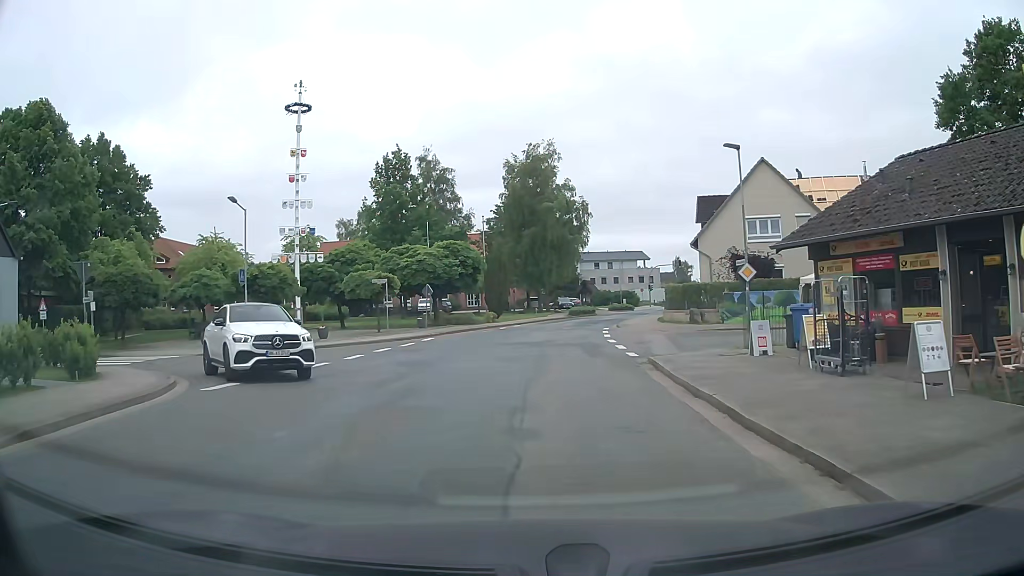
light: Day
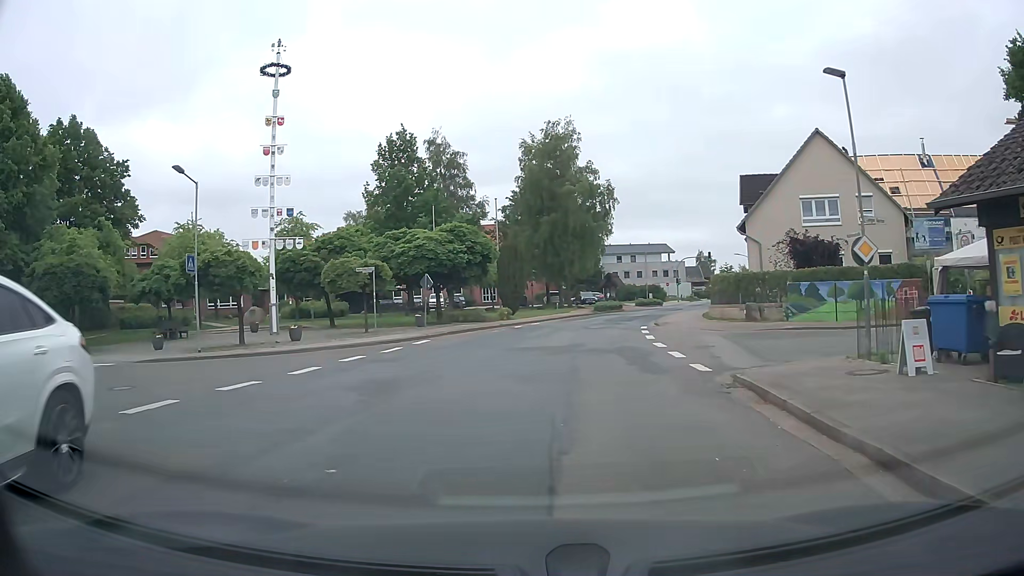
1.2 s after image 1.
(-0.2, +6.5) m; -2°
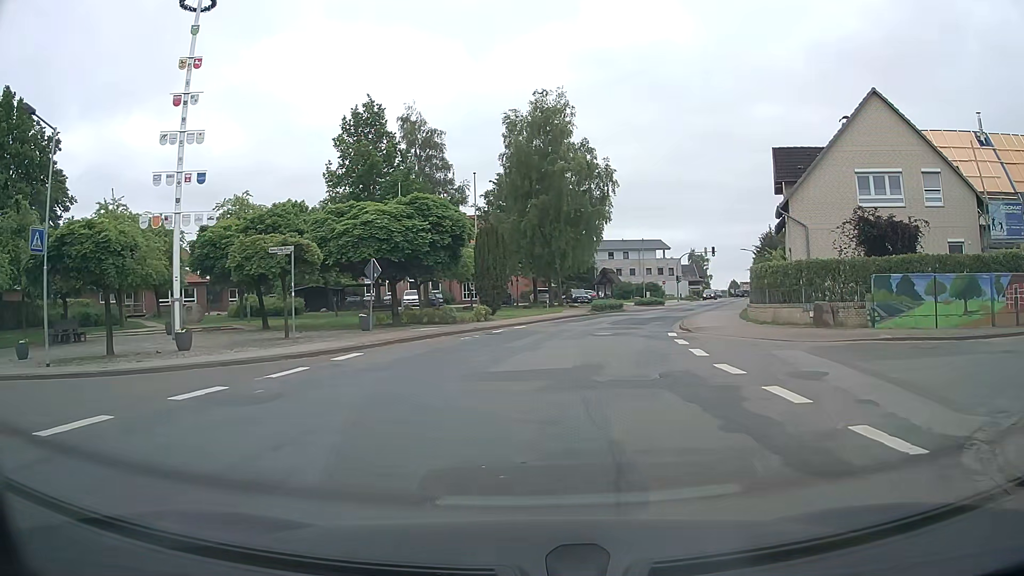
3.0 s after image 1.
(-0.2, +8.3) m; +2°
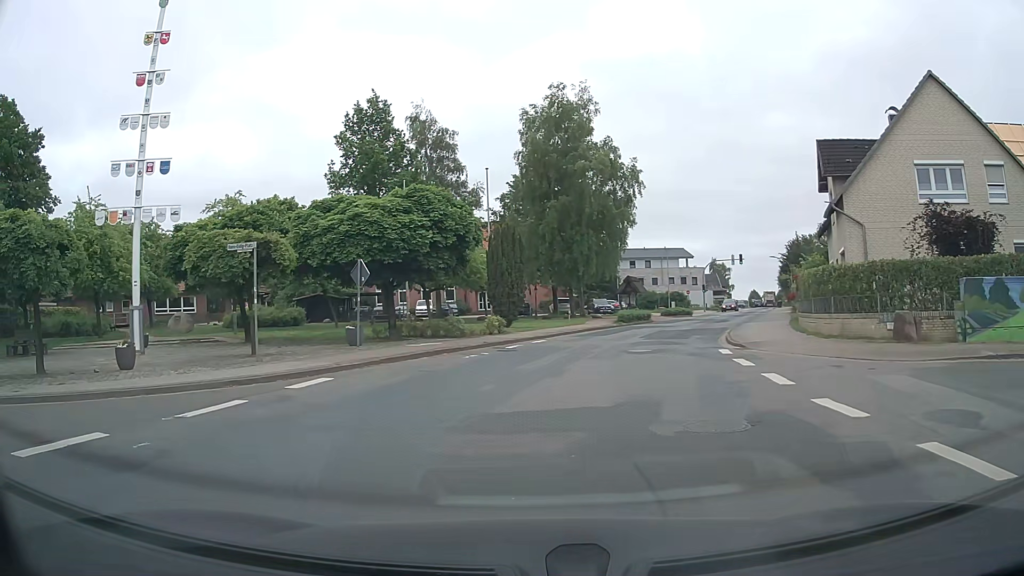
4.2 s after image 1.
(-0.1, +3.9) m; -2°
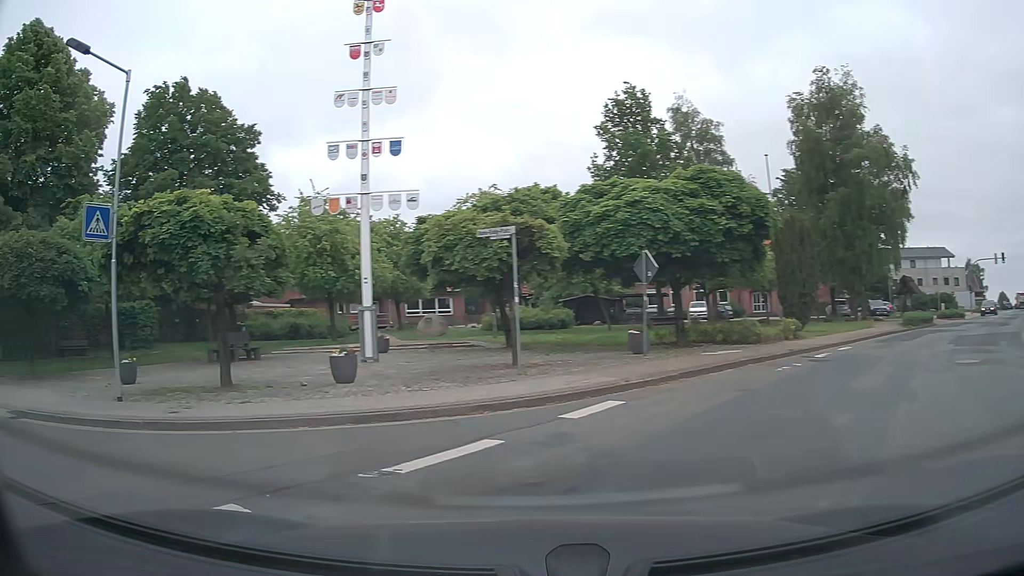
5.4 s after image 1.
(-0.5, +3.3) m; -21°
